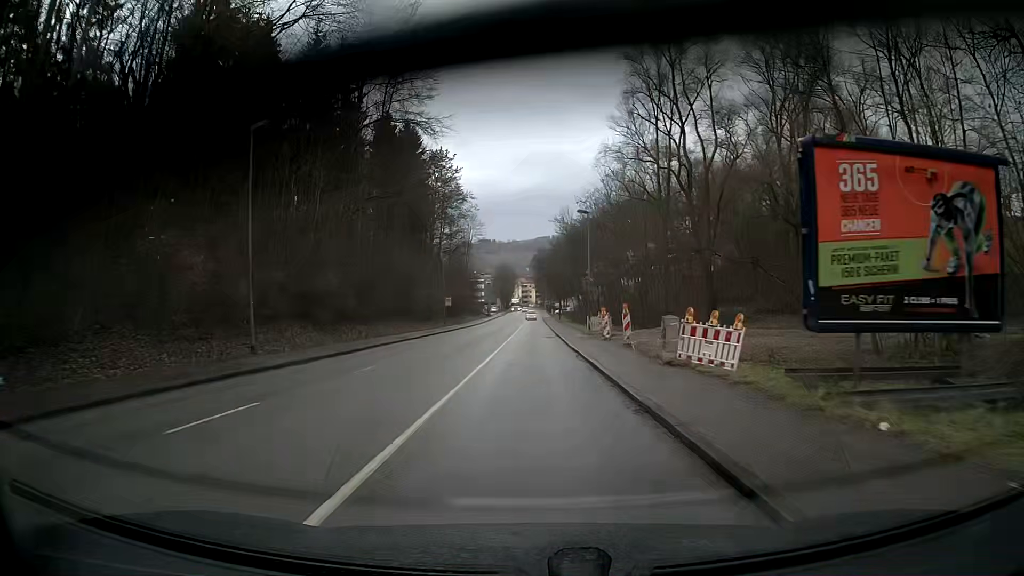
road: tertiary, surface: asphalt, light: Day
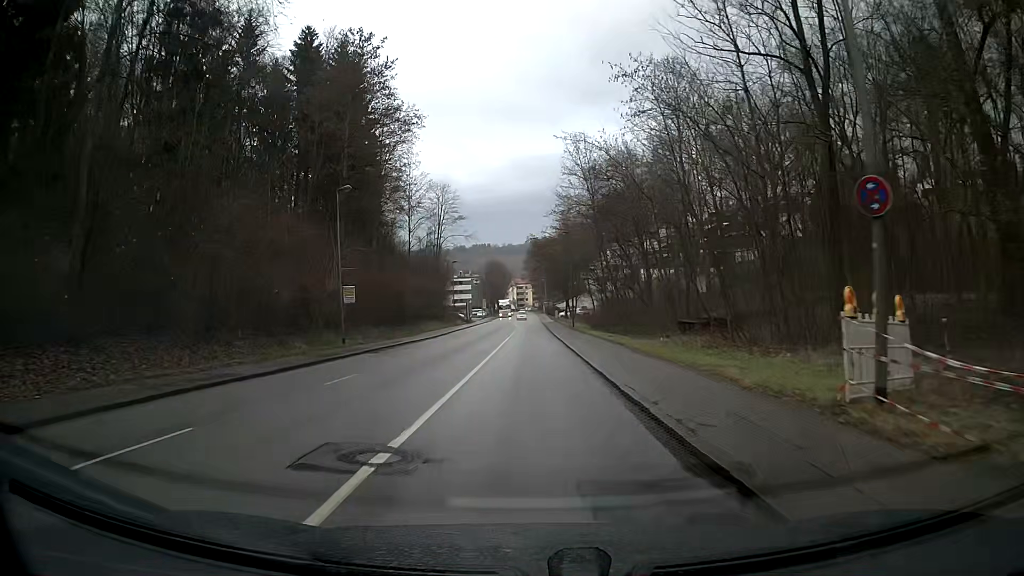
(+0.5, +38.2) m; +1°
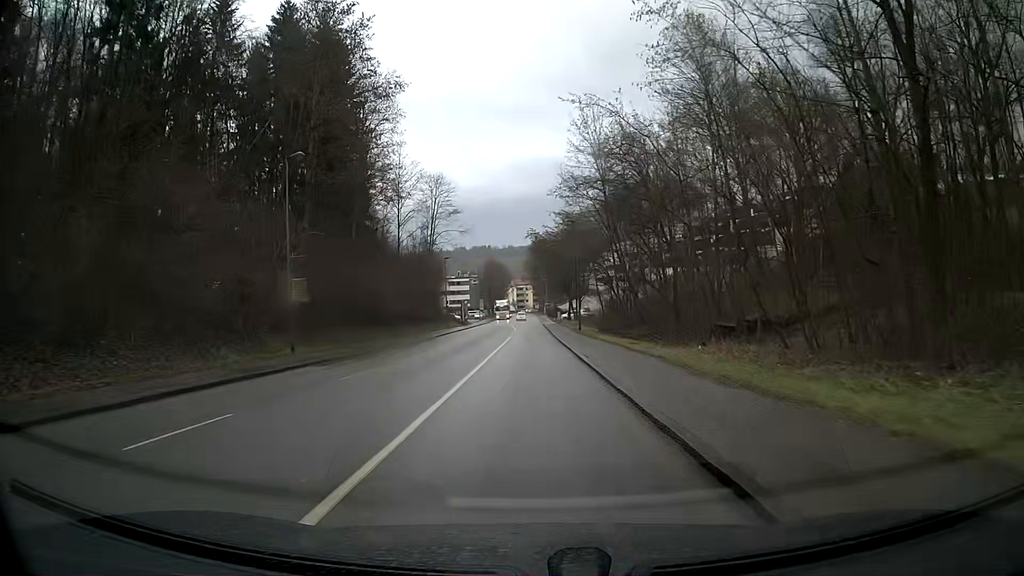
(0.0, +7.6) m; 0°
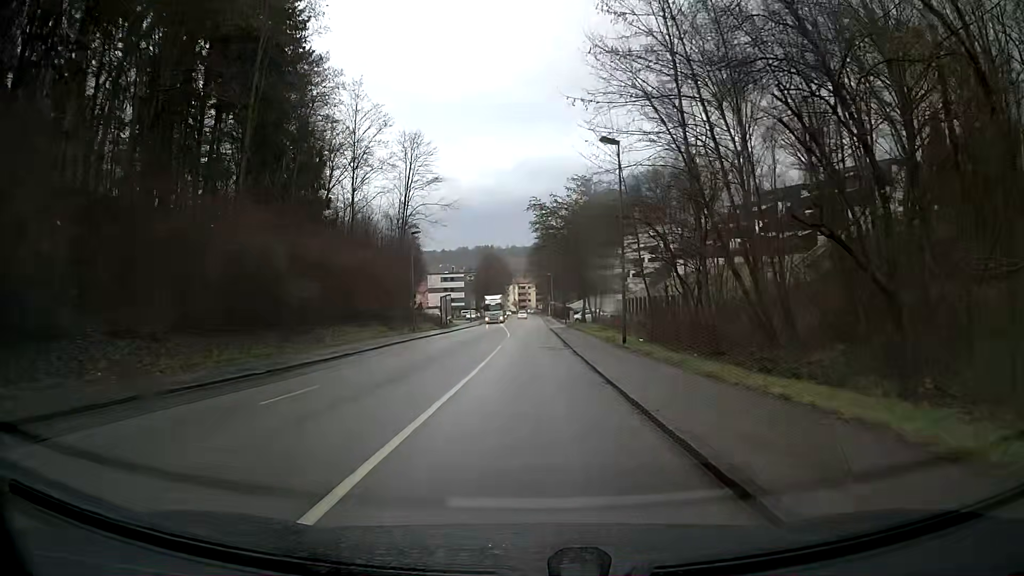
(0.0, +22.8) m; 0°
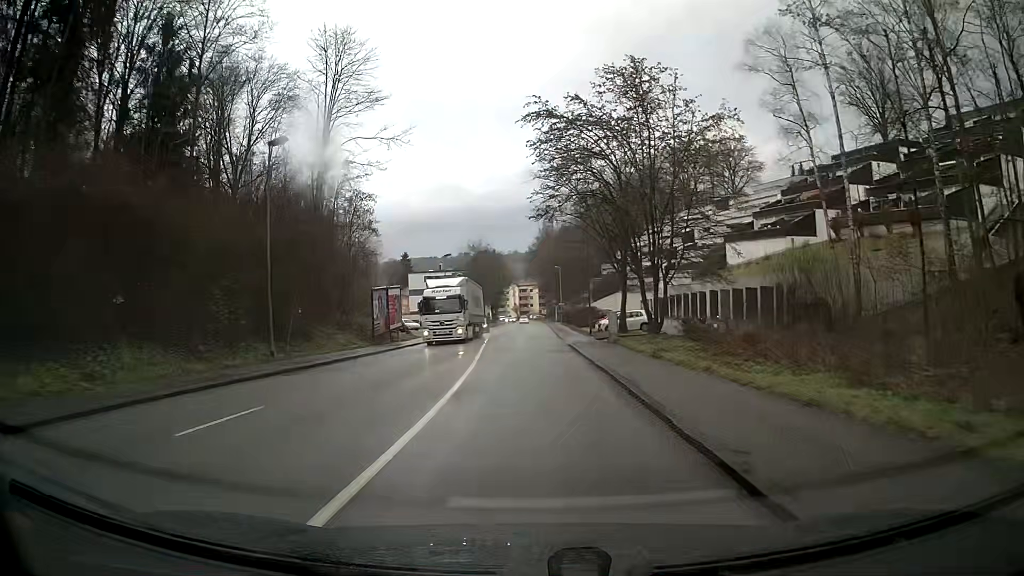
(-0.2, +30.4) m; -1°
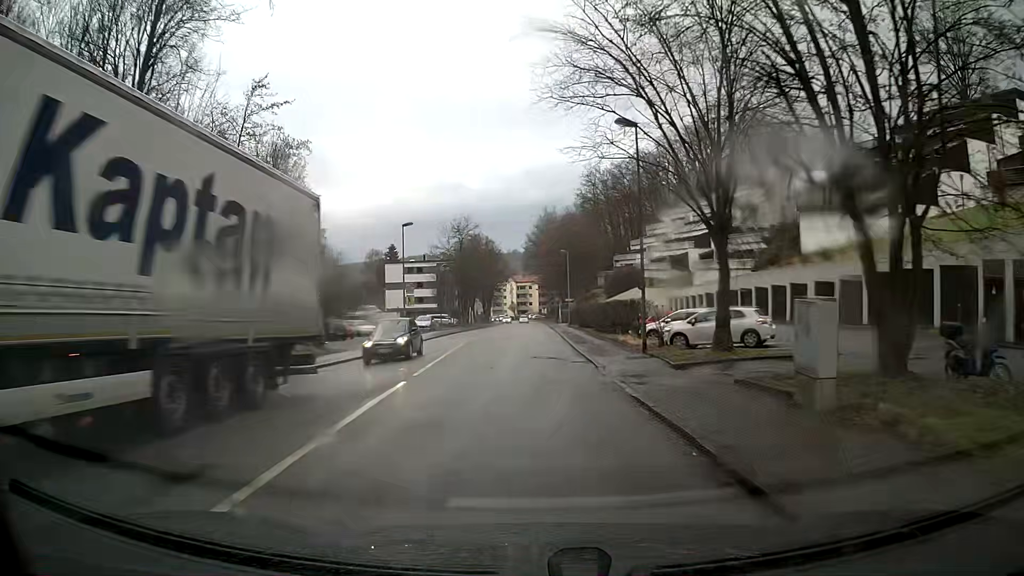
(+0.1, +22.8) m; 0°
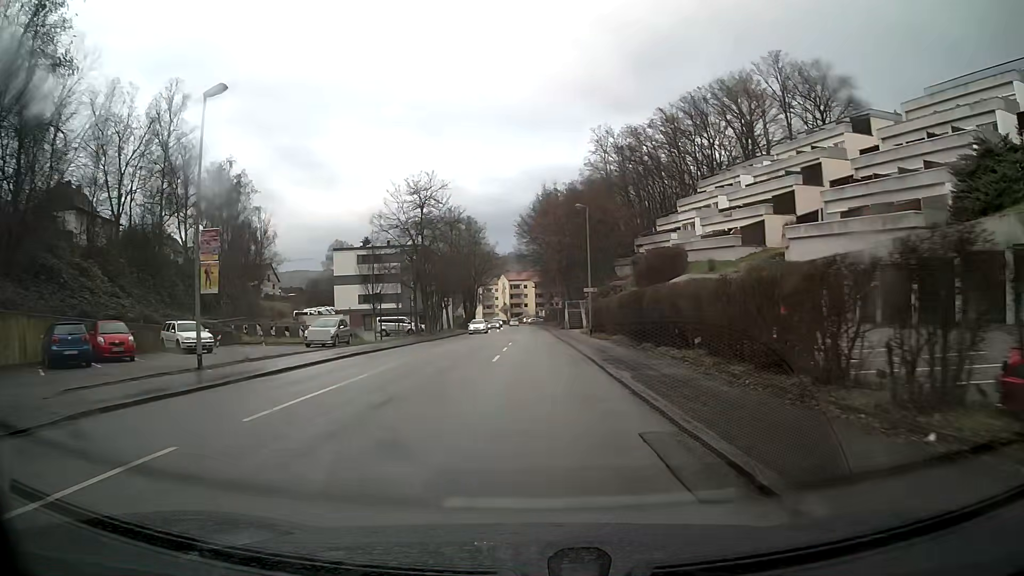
(+0.3, +30.7) m; +1°
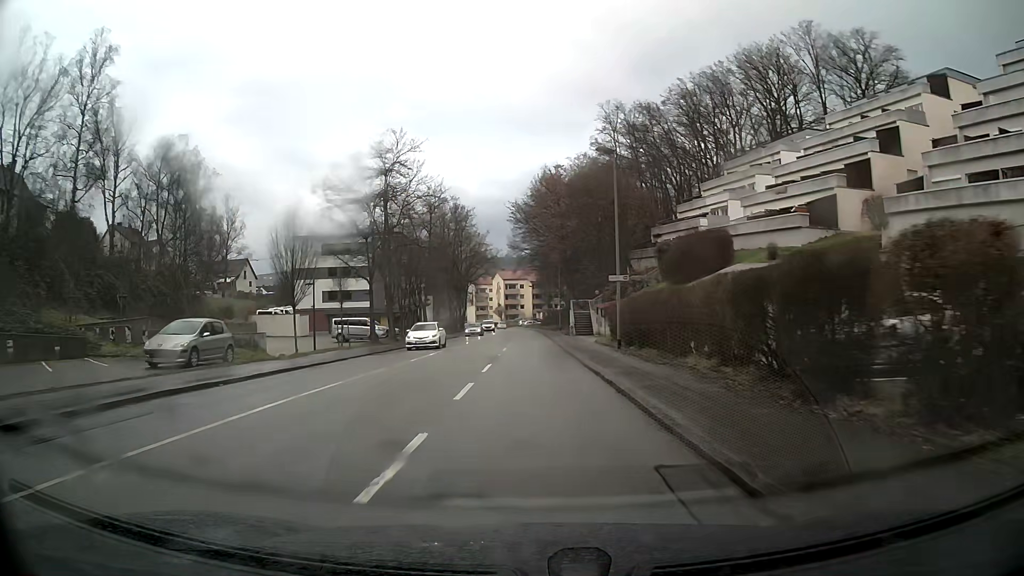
(0.0, +15.2) m; 0°
(0, +10) (0, +20) (0, +30) (0, +40) (0, +50) (0, +60) (-1, +70) (-1, +80) (-1, +90) (-1, +100) m
